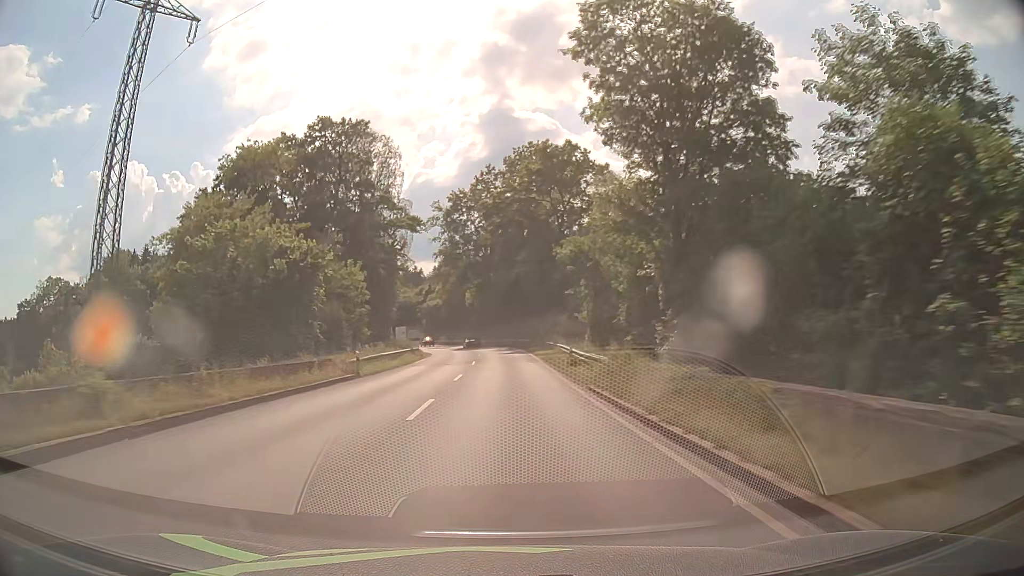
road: primary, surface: asphalt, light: Day
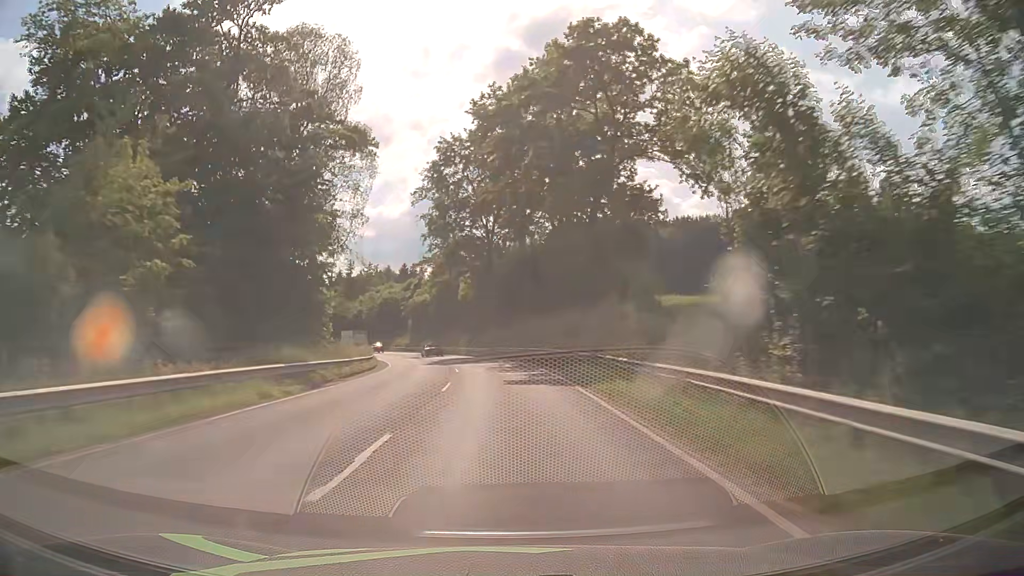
(-0.1, +29.3) m; 0°
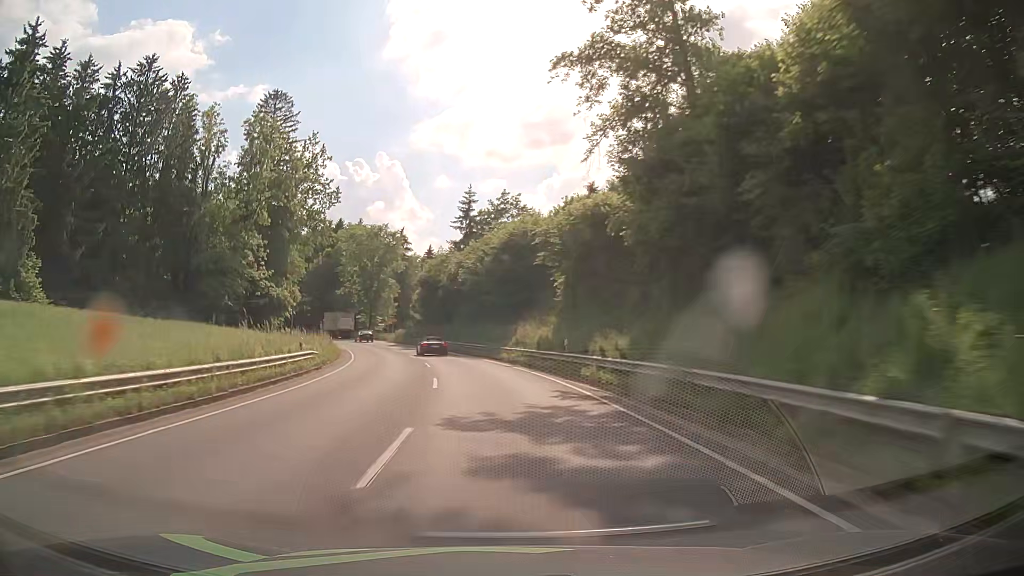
(-7.5, +71.1) m; -15°
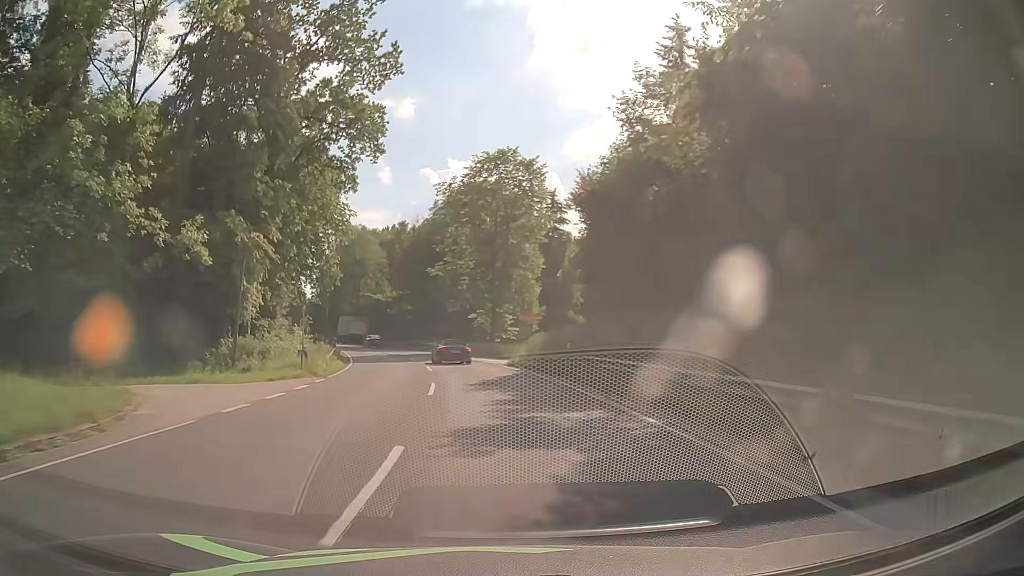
(-5.8, +48.8) m; -14°
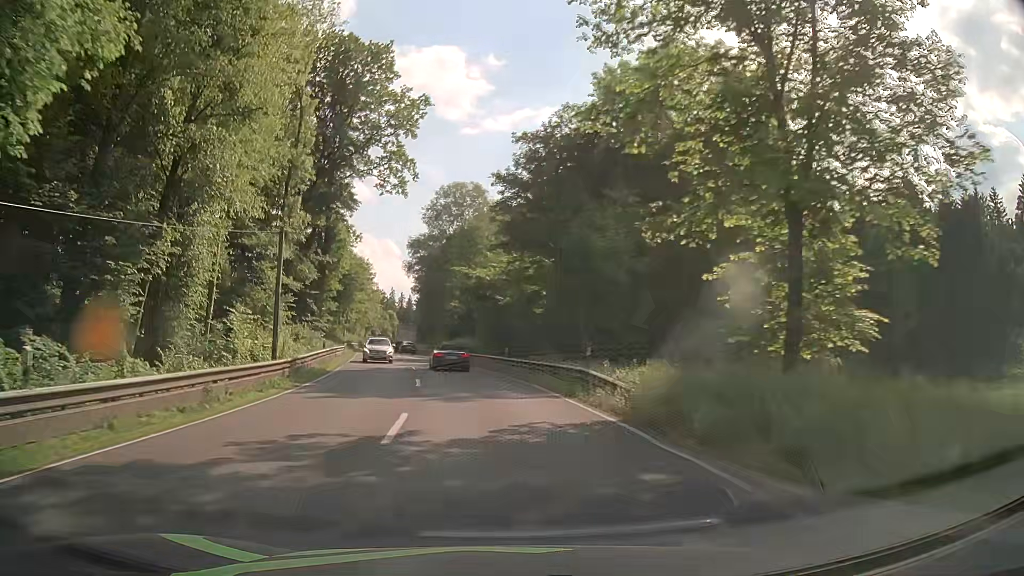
(-4.6, +43.3) m; -13°
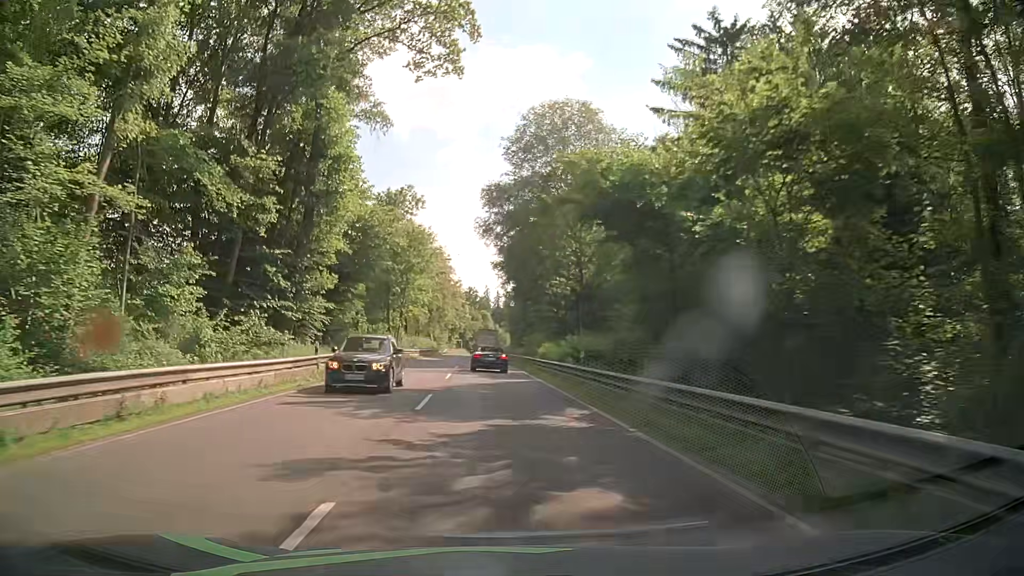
(-2.5, +31.5) m; -9°
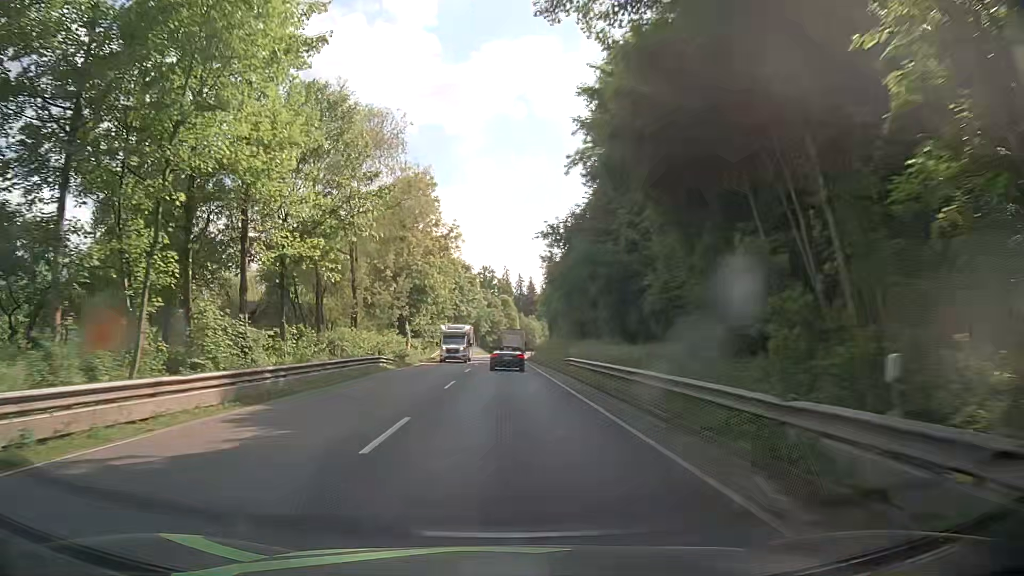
(-1.7, +53.4) m; -2°
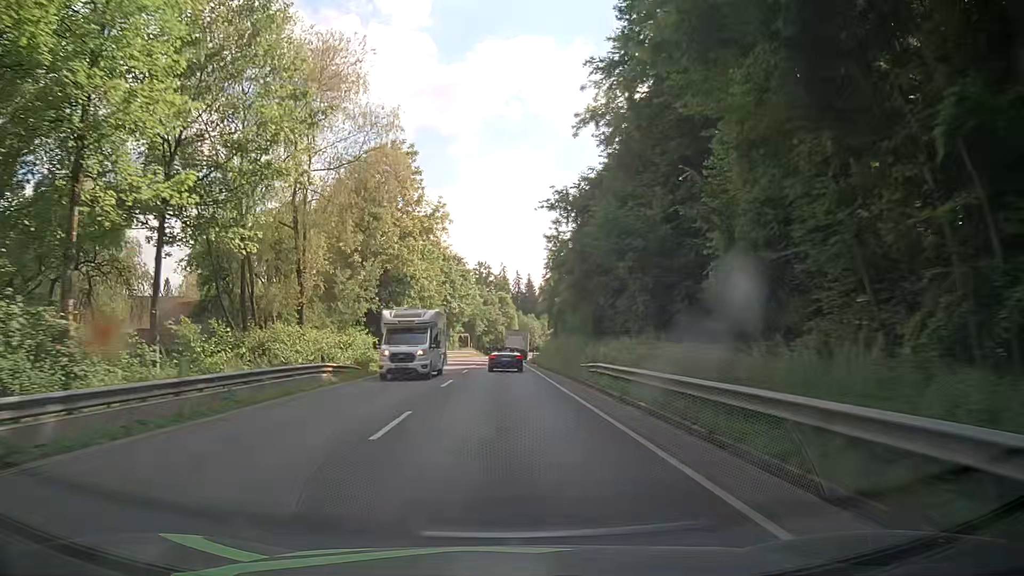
(+0.1, +10.9) m; +1°
